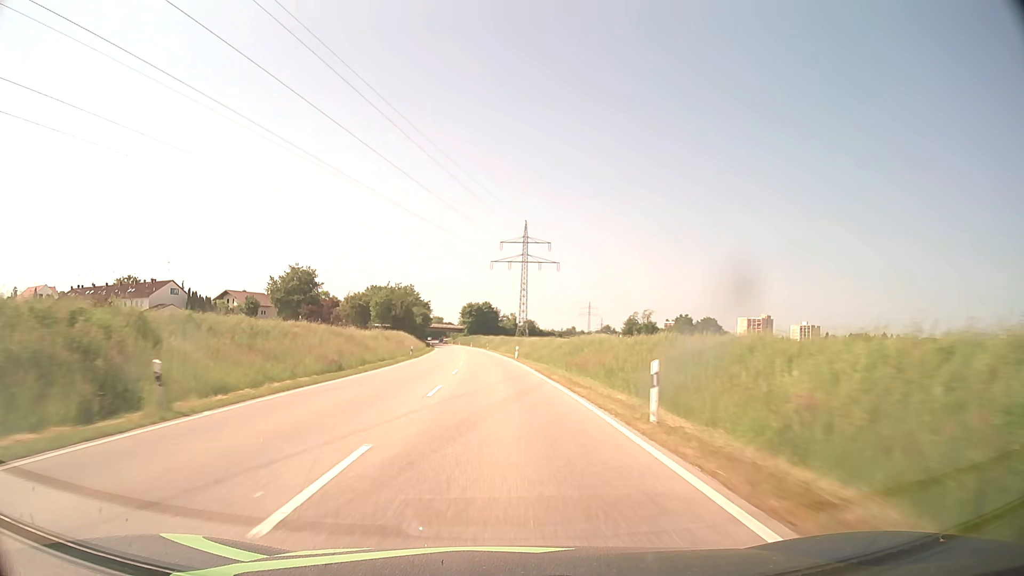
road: secondary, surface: asphalt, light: Day
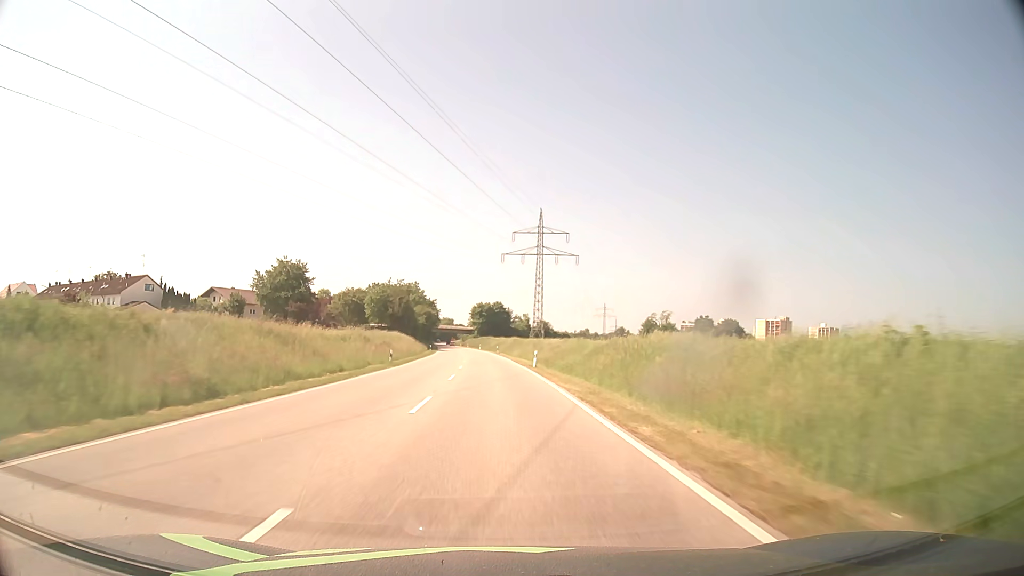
(-0.1, +15.4) m; -1°
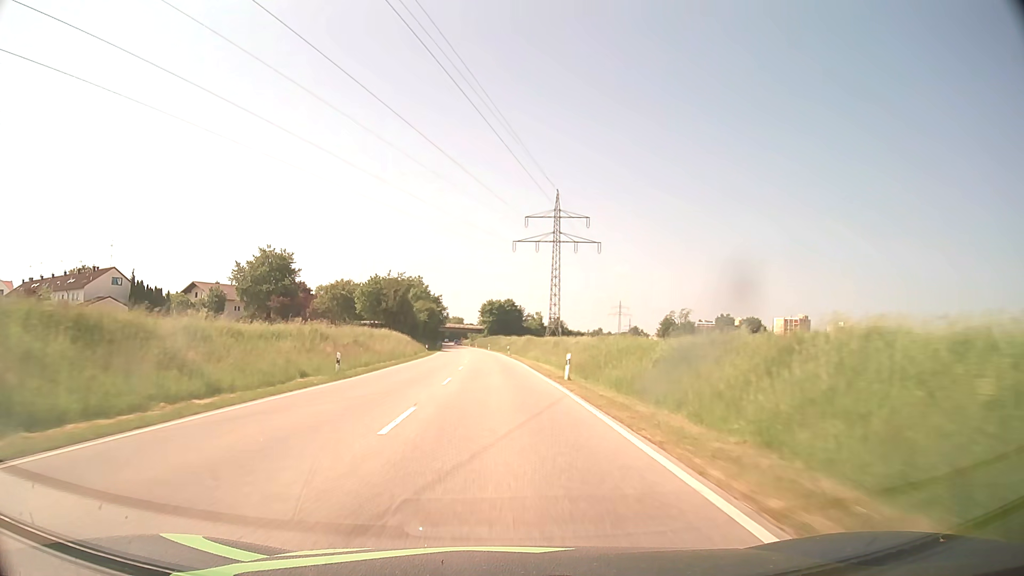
(-0.1, +15.5) m; -1°
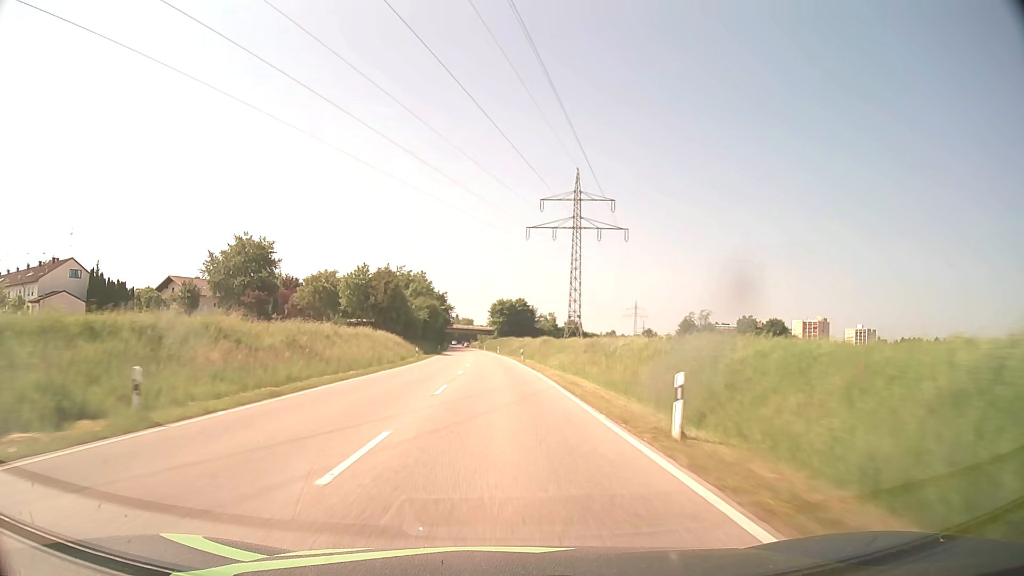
(-0.1, +15.5) m; -1°
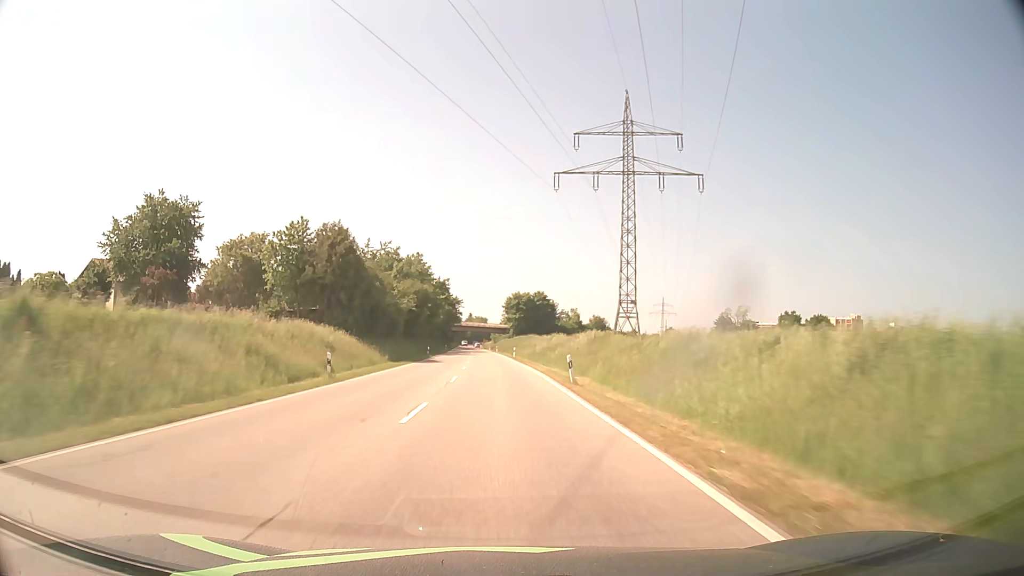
(-0.4, +31.2) m; -1°
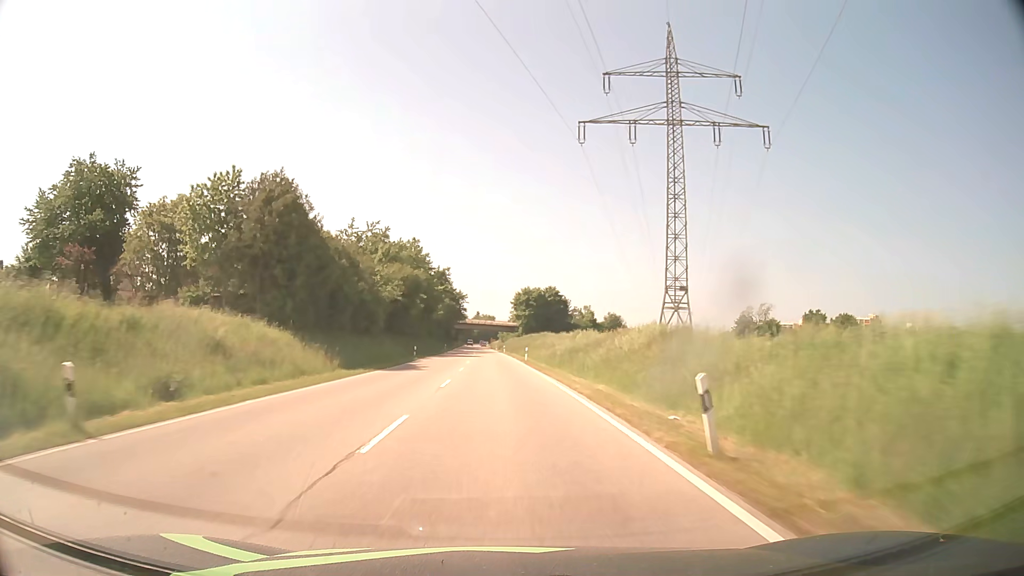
(-0.1, +15.6) m; -1°
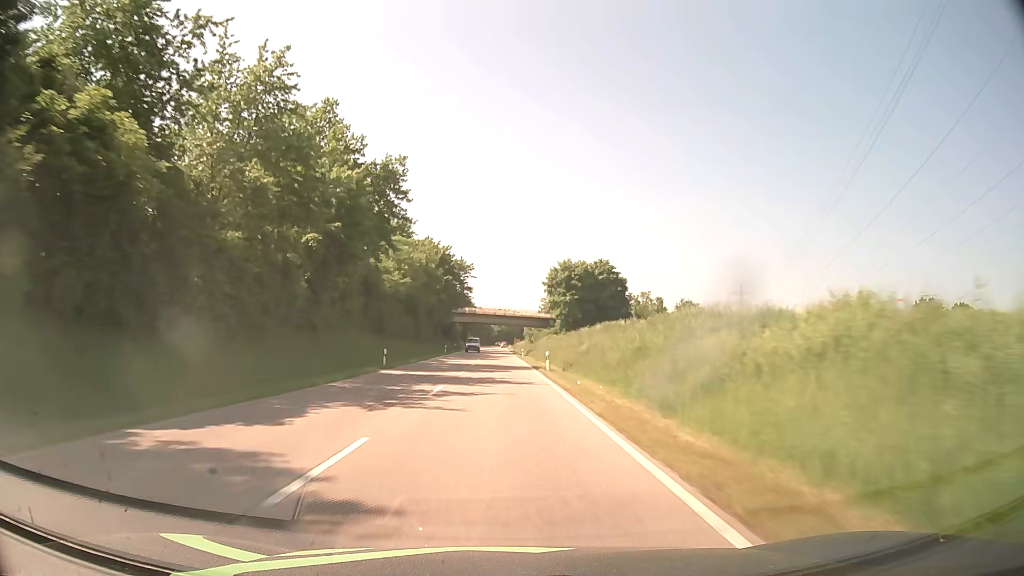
(-1.1, +62.8) m; -2°
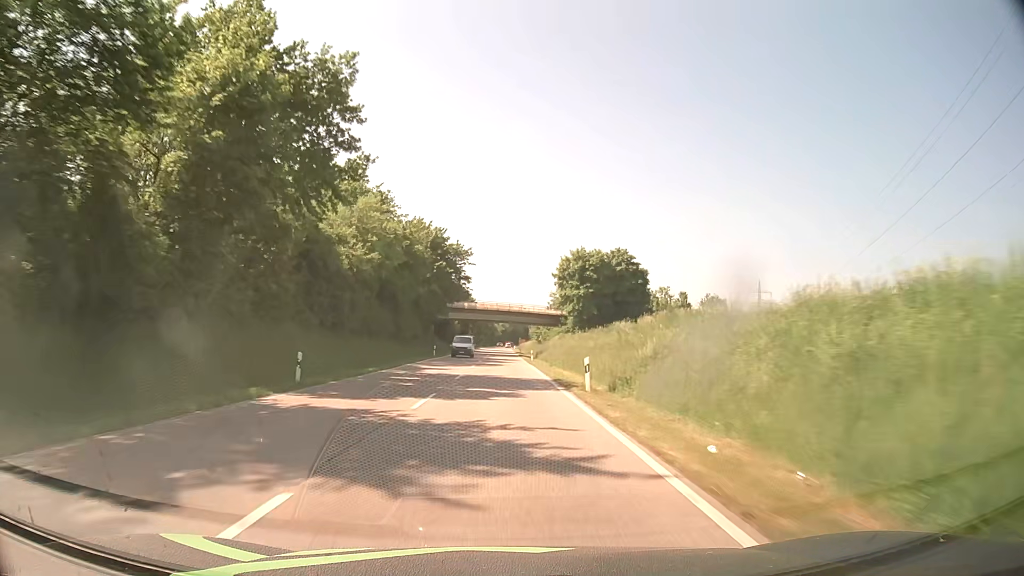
(-0.1, +15.8) m; 0°
(0, +10) (0, +20) (0, +30) (0, +40) (0, +50) (0, +60) (0, +70) (0, +80) (0, +90) (0, +100) m
